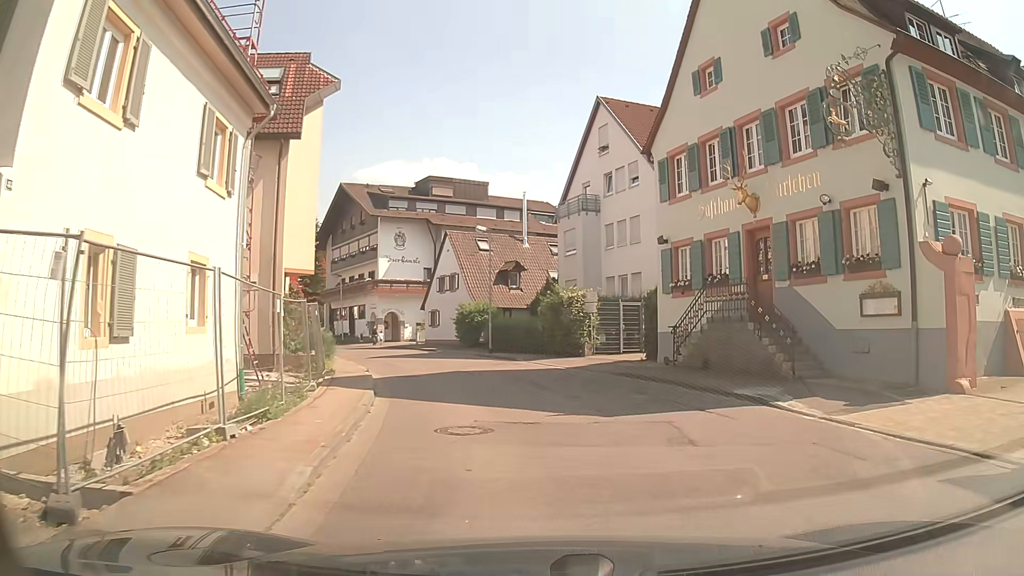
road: tertiary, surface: asphalt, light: Day
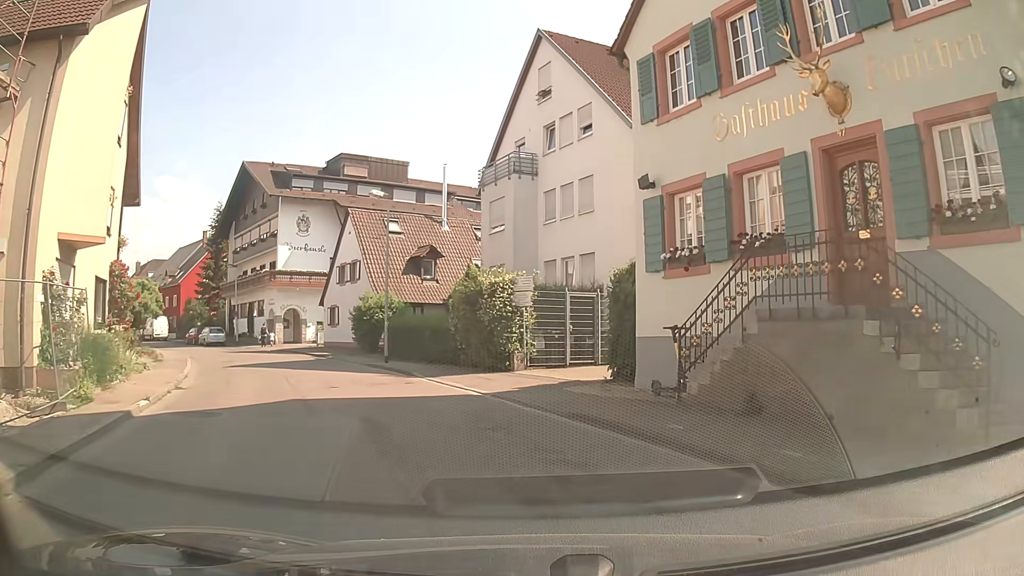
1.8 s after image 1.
(+0.7, +8.9) m; +7°
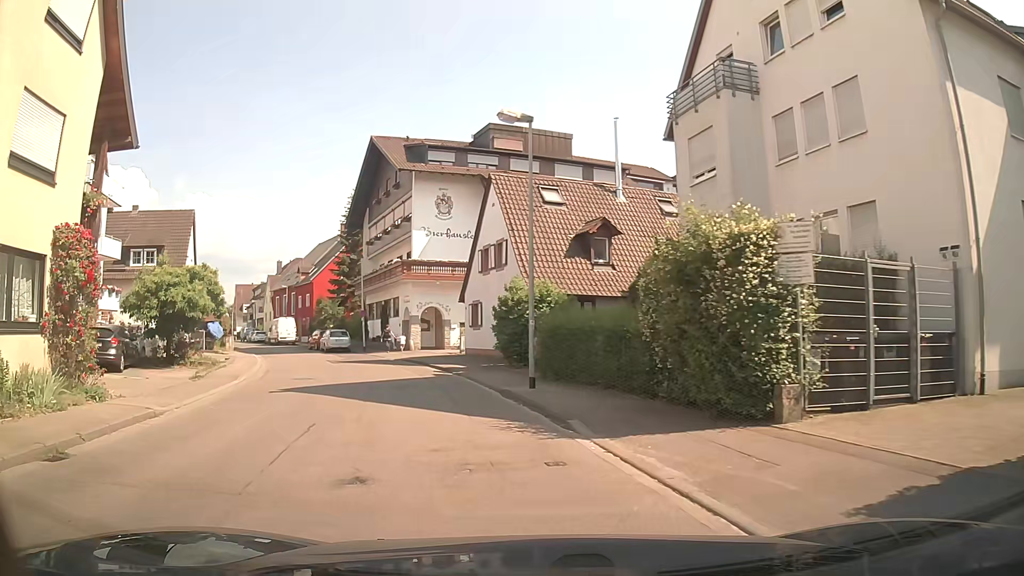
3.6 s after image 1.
(-1.4, +9.7) m; -14°
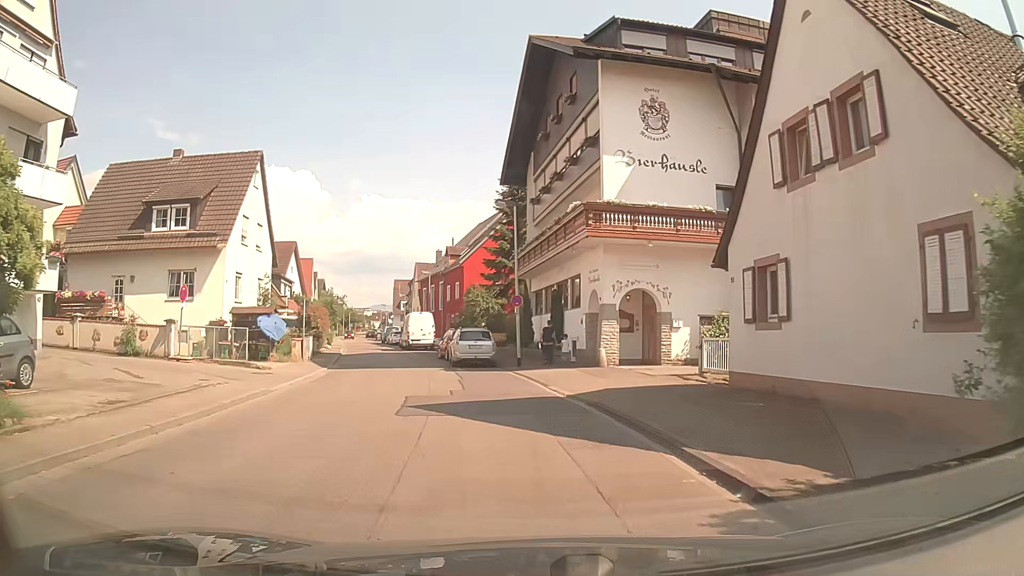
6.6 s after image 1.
(-3.6, +18.3) m; -16°
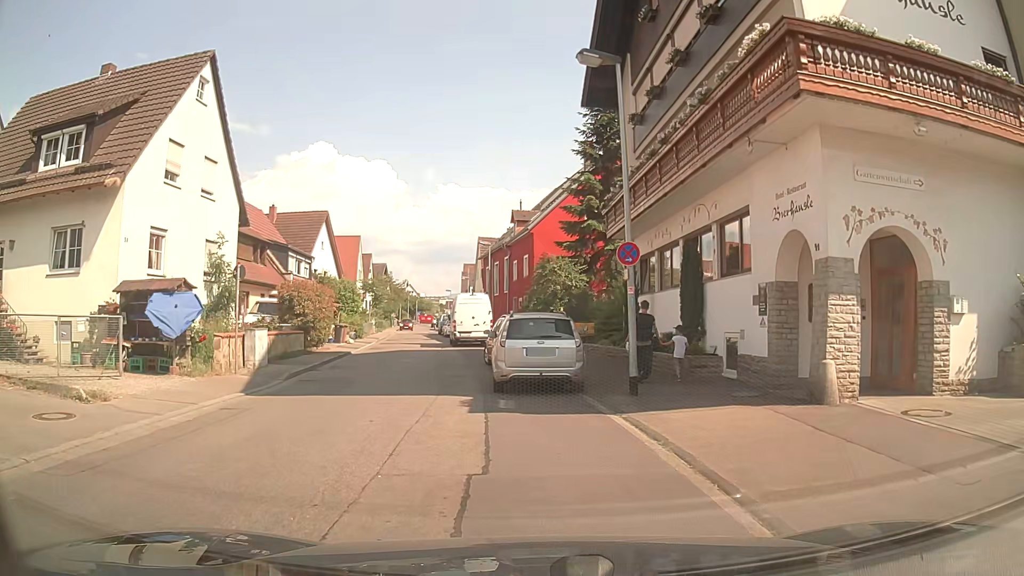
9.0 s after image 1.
(-0.7, +13.0) m; -8°
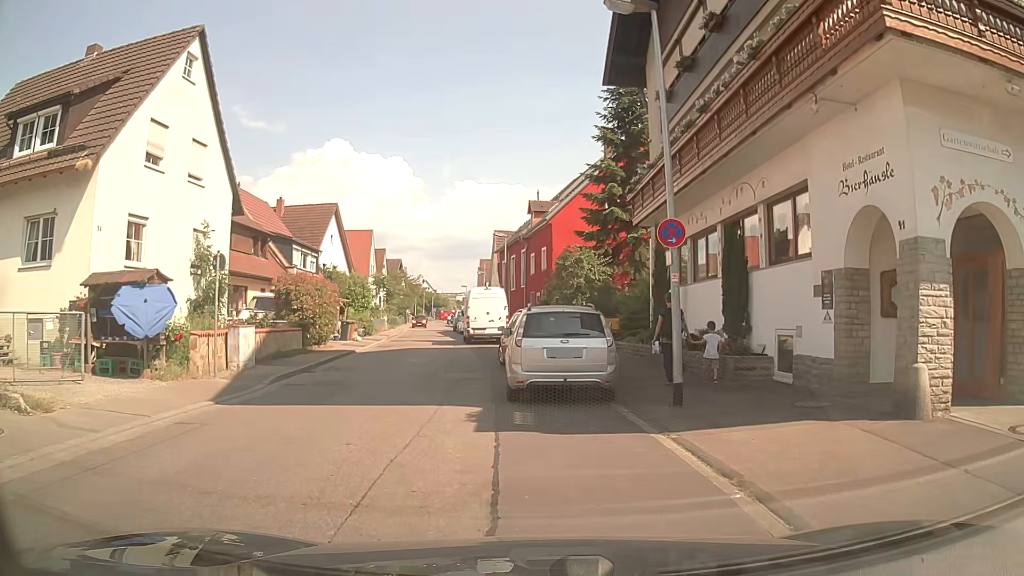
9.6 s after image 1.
(0.0, +2.0) m; -2°
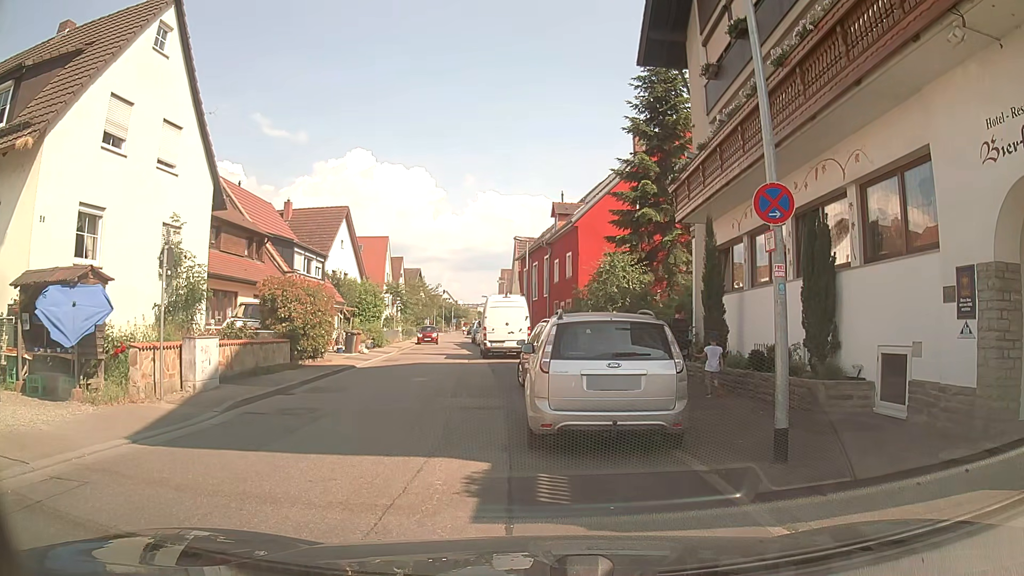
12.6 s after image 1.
(-0.1, +3.0) m; -4°
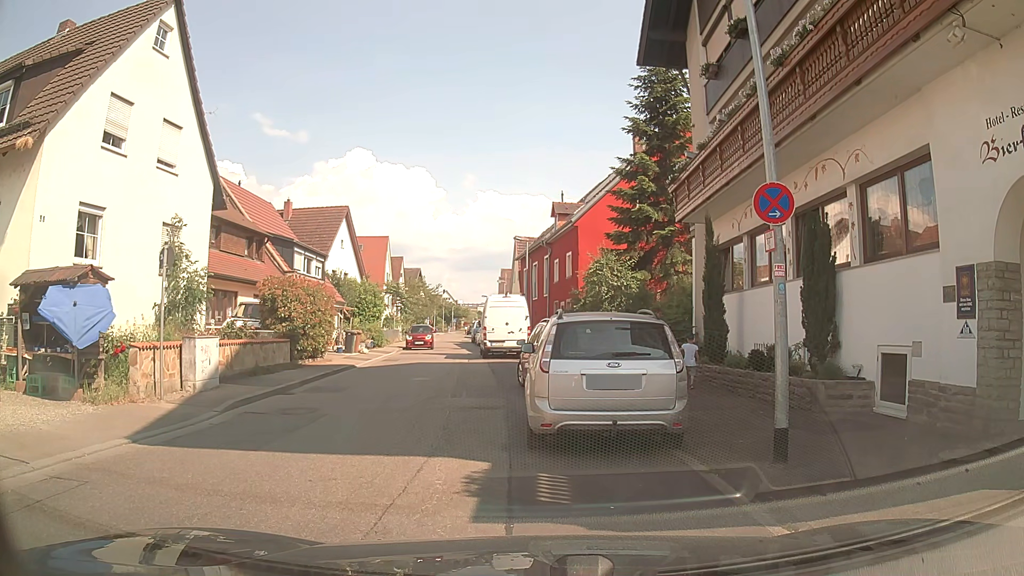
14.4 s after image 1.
(0.0, 0.0) m; 0°
